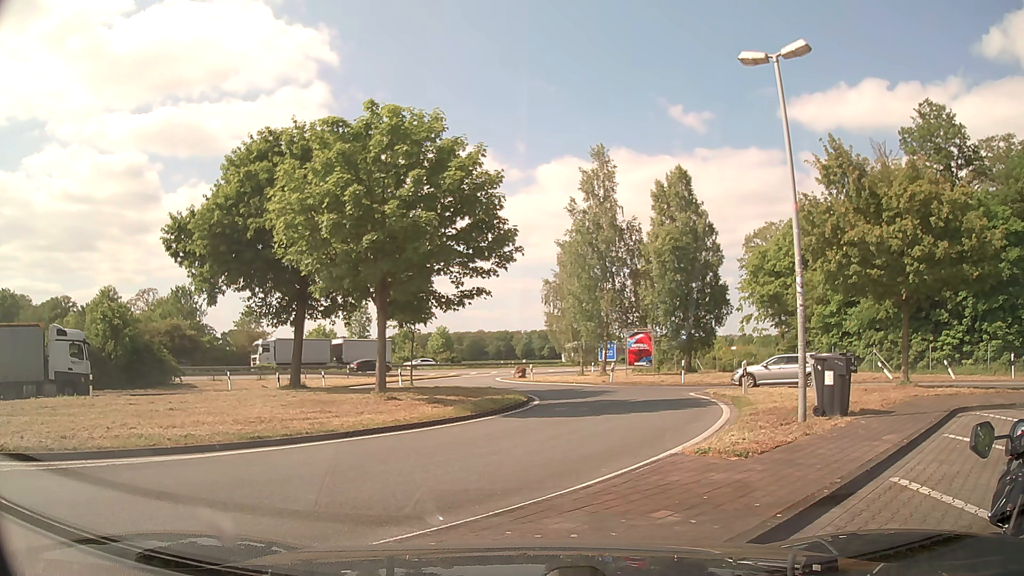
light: Day
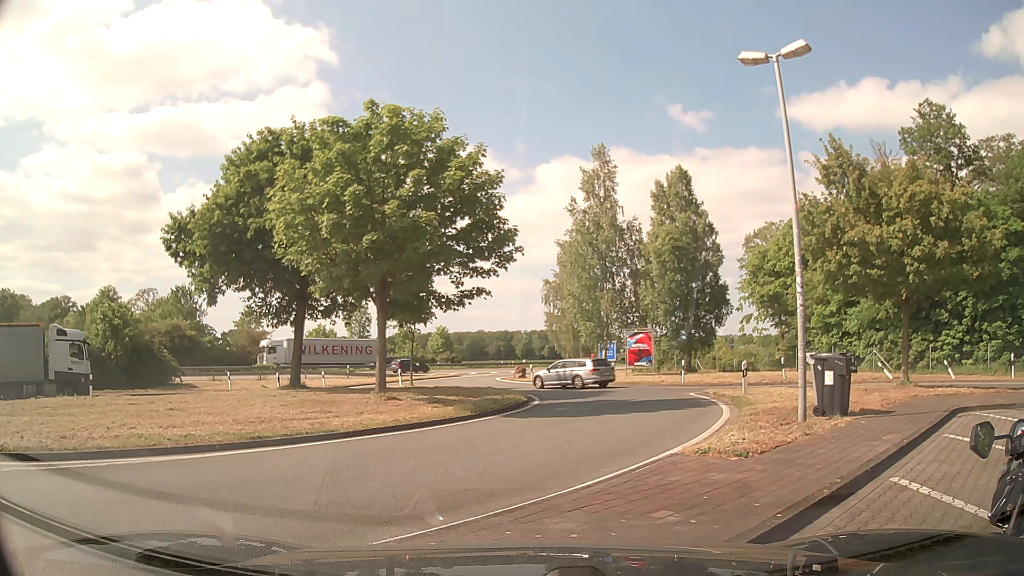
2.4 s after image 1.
(0.0, 0.0) m; 0°
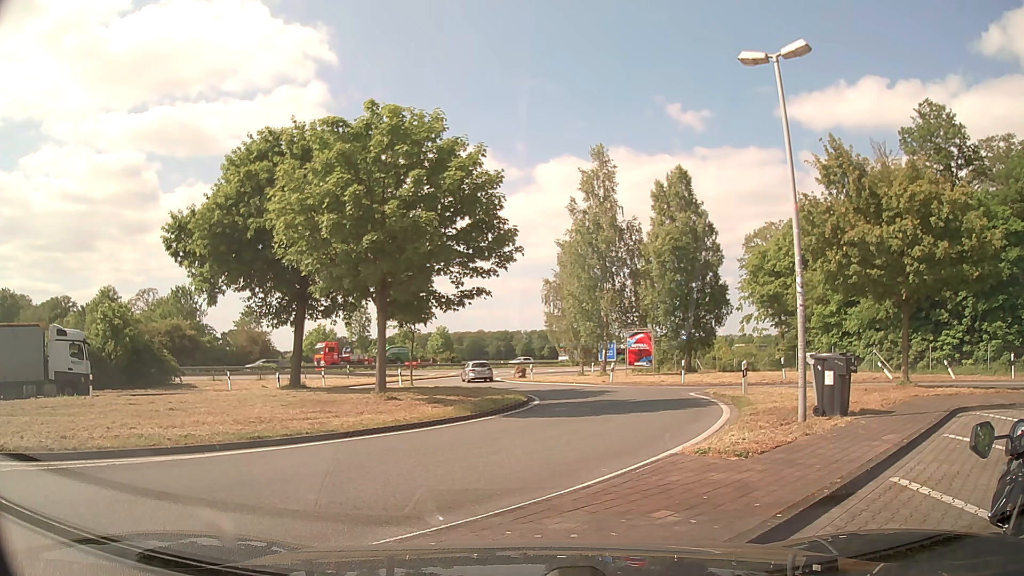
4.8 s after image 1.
(0.0, 0.0) m; 0°
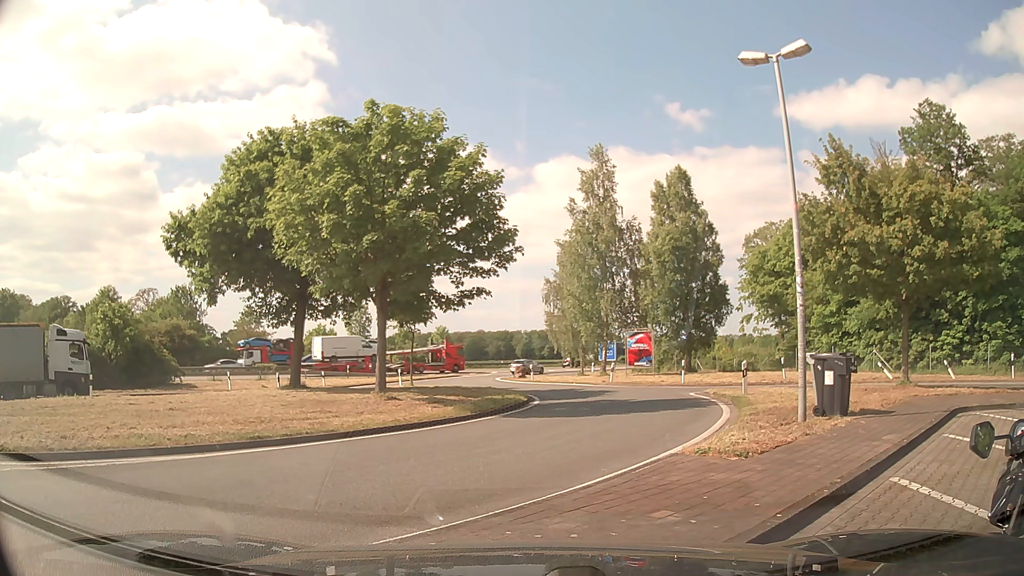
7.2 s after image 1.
(0.0, 0.0) m; 0°
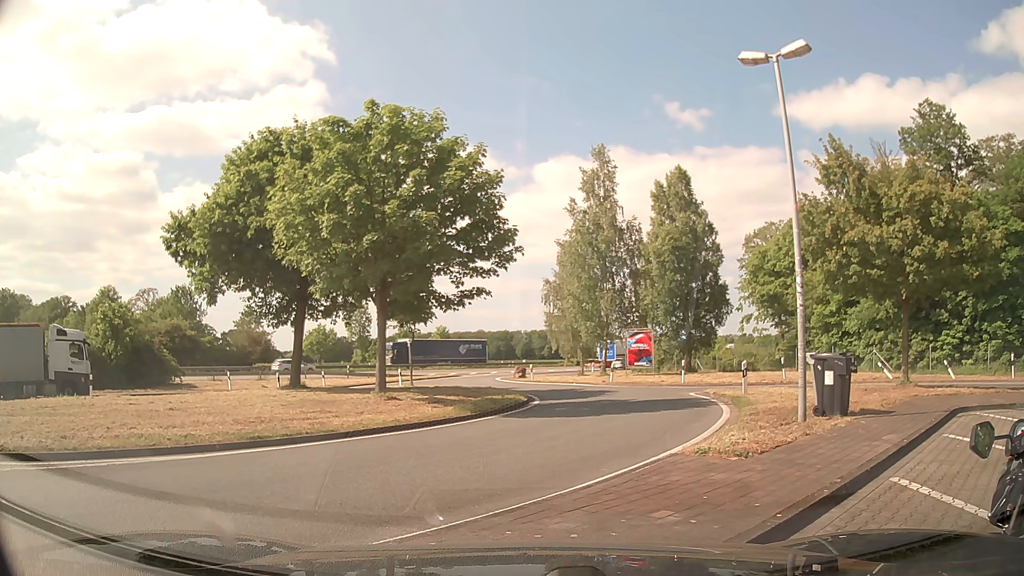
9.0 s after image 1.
(0.0, 0.0) m; 0°
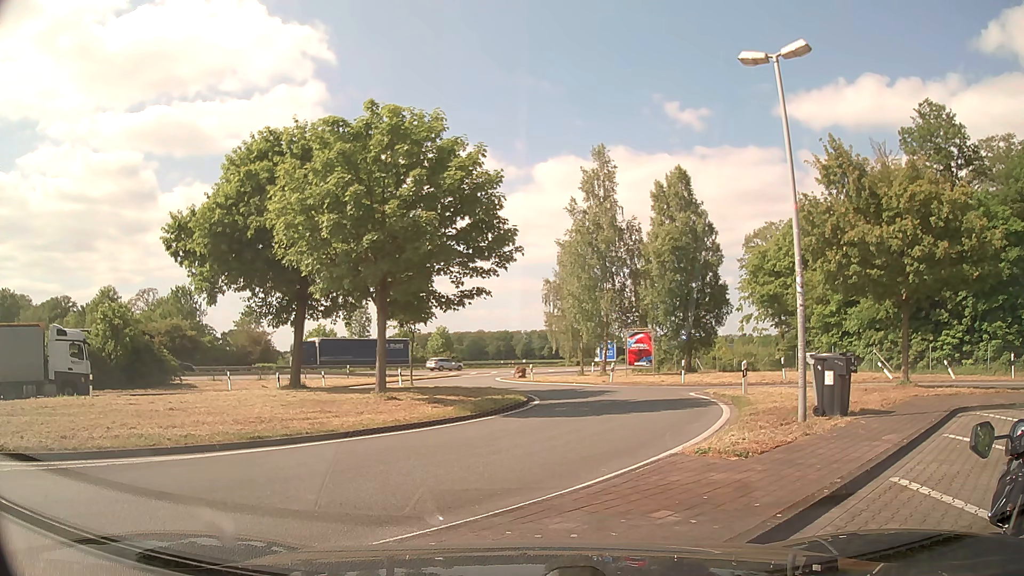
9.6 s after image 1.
(0.0, 0.0) m; 0°
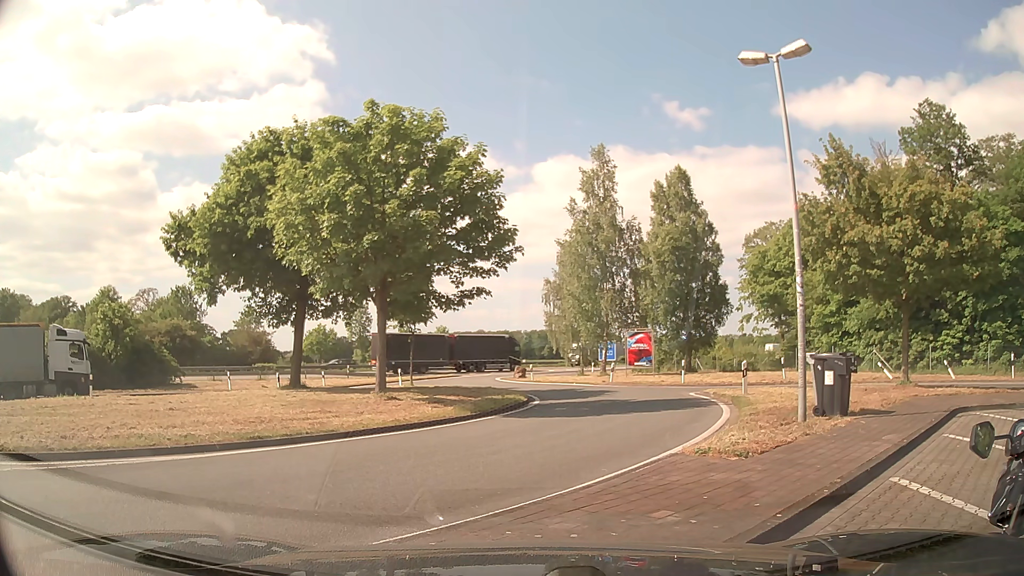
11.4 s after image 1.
(0.0, 0.0) m; 0°
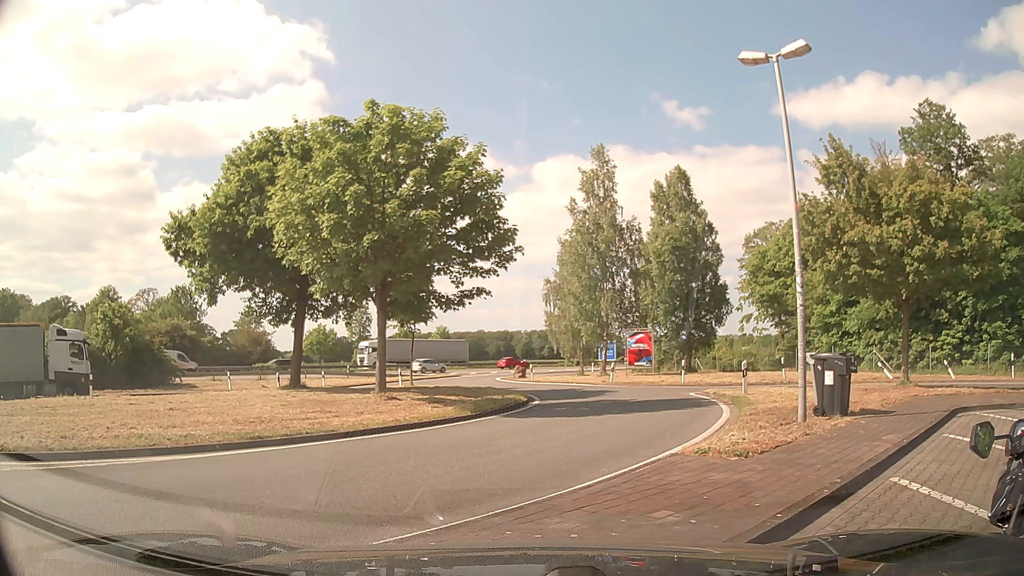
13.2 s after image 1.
(0.0, 0.0) m; 0°
